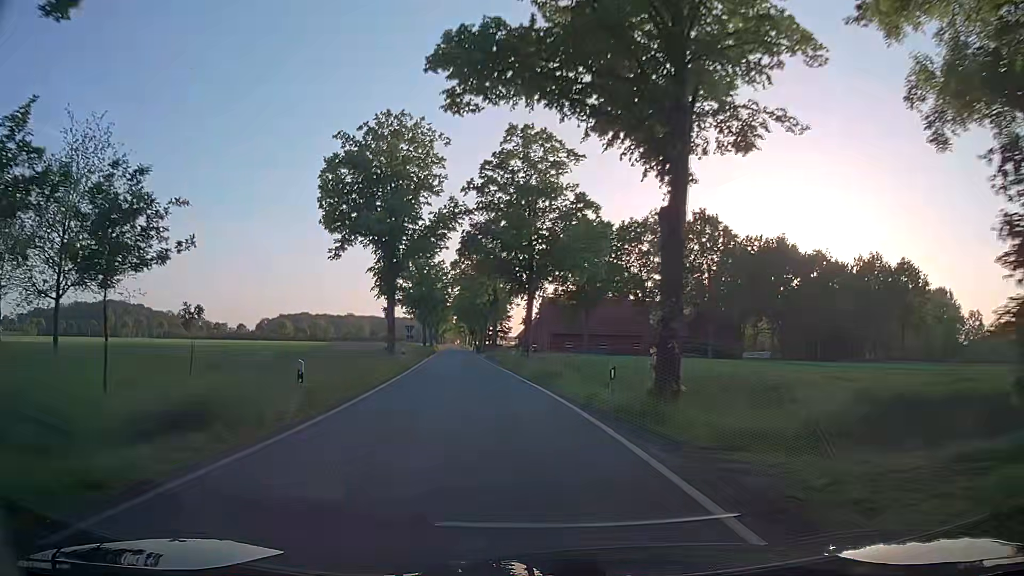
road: tertiary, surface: asphalt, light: Day
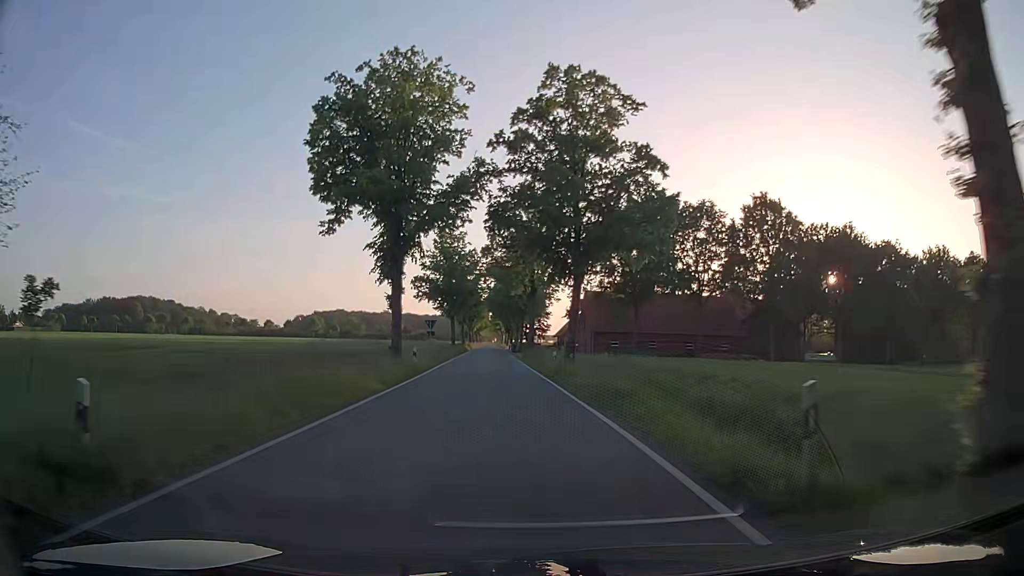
(-0.3, +8.6) m; -5°
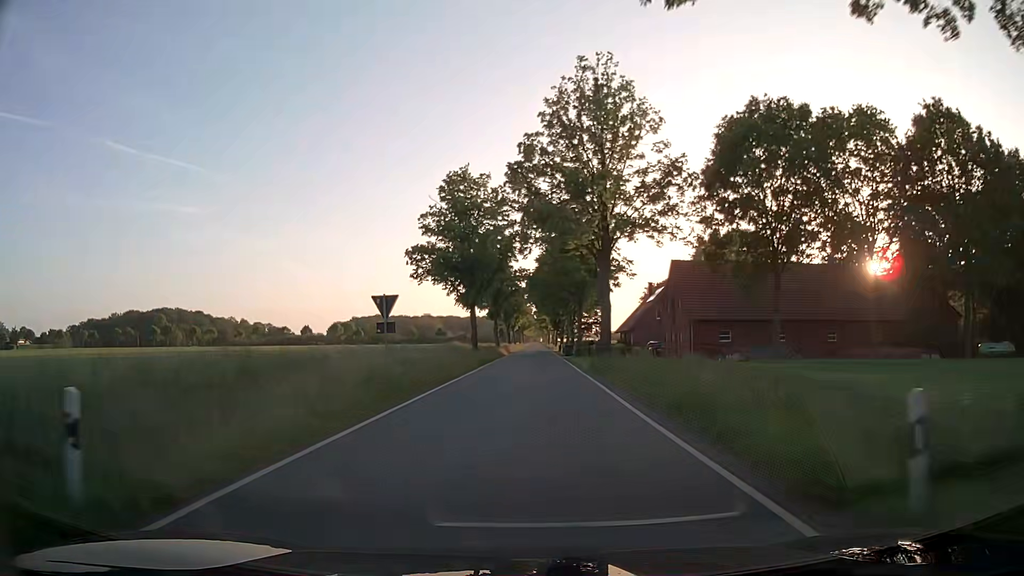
(-1.3, +27.1) m; -4°
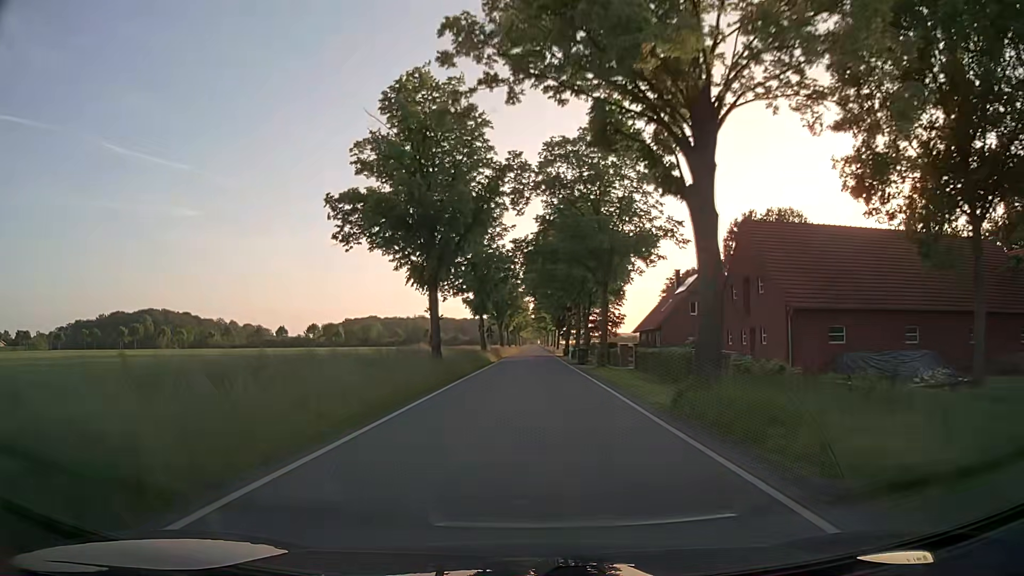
(-0.1, +19.0) m; 0°
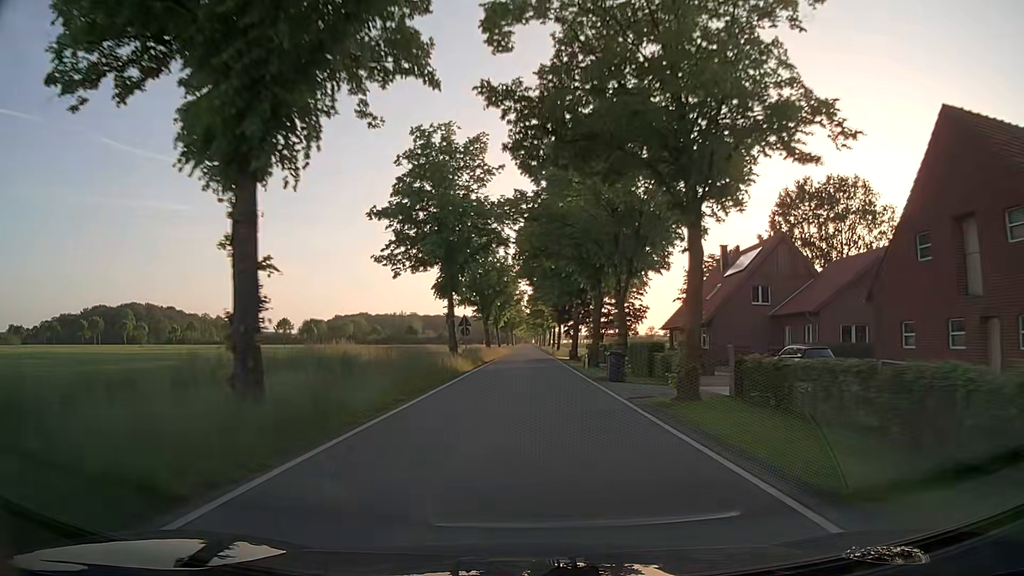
(0.0, +19.7) m; 0°
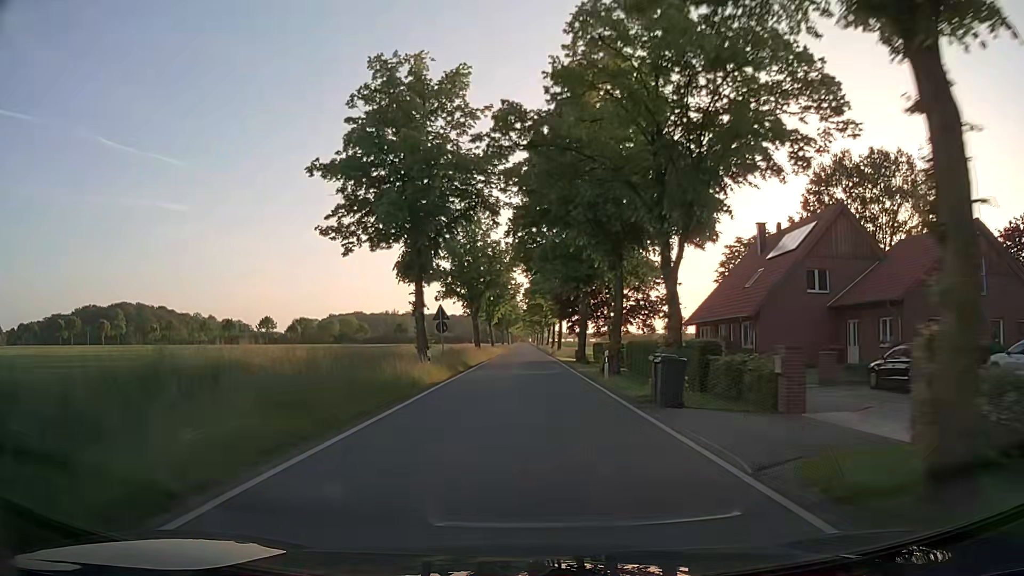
(0.0, +10.1) m; +1°
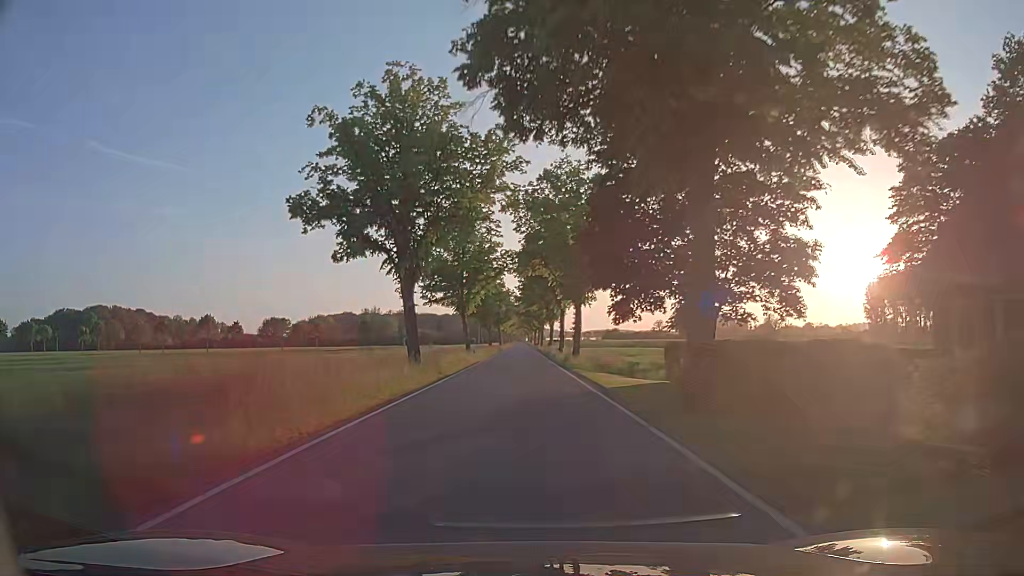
(0.0, +30.7) m; 0°
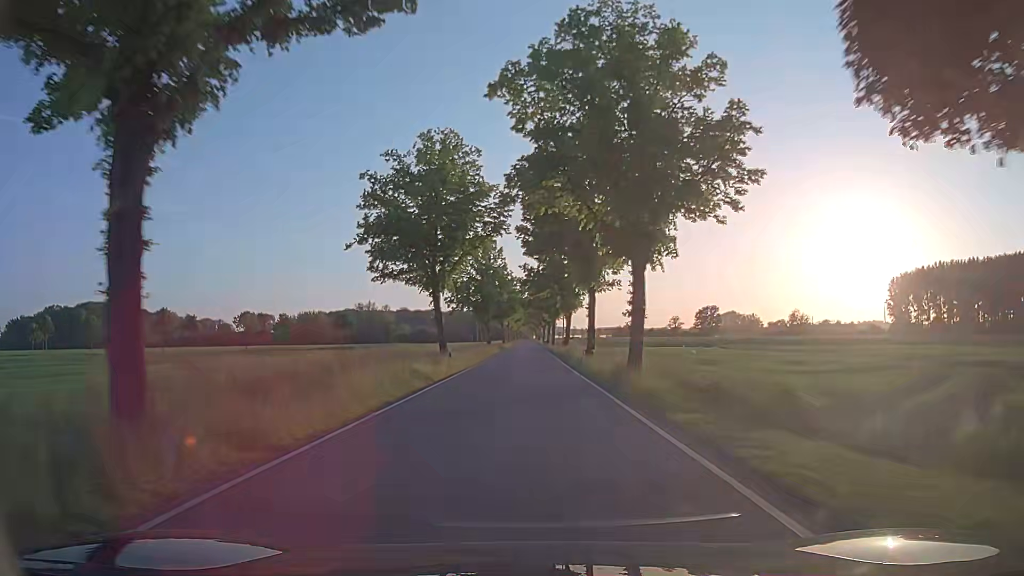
(-0.1, +20.7) m; -1°
(0, +10) (0, +20) (0, +30) (0, +40) (0, +50) (0, +60) (0, +70) (0, +80) (0, +90) (0, +100) m
